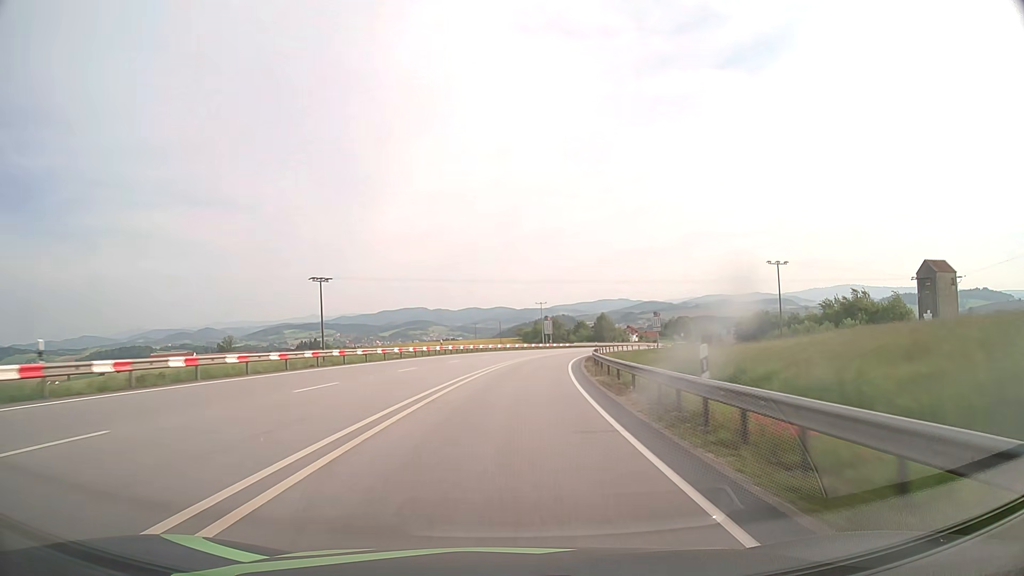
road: primary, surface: asphalt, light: Day
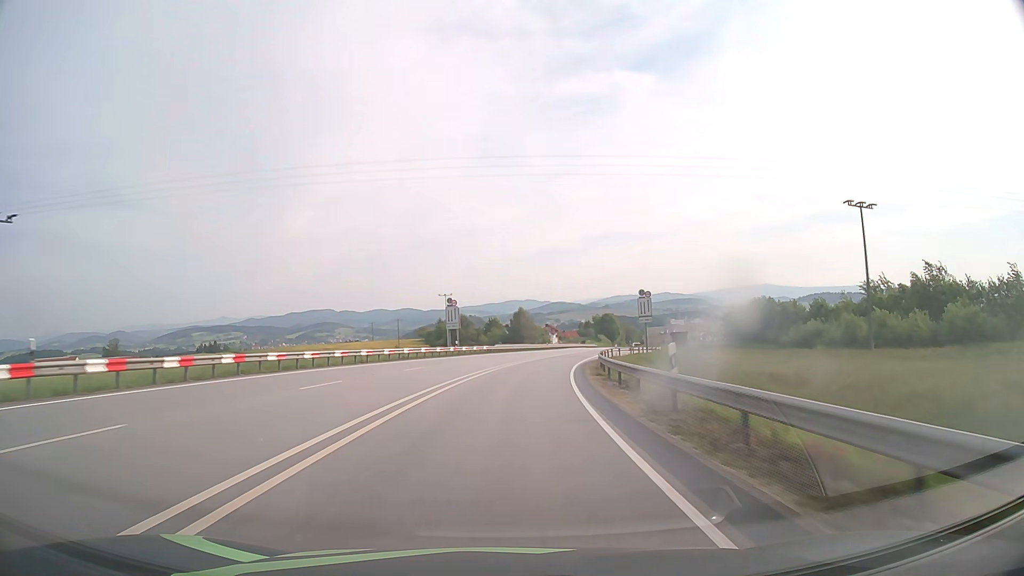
(+3.2, +46.7) m; +8°
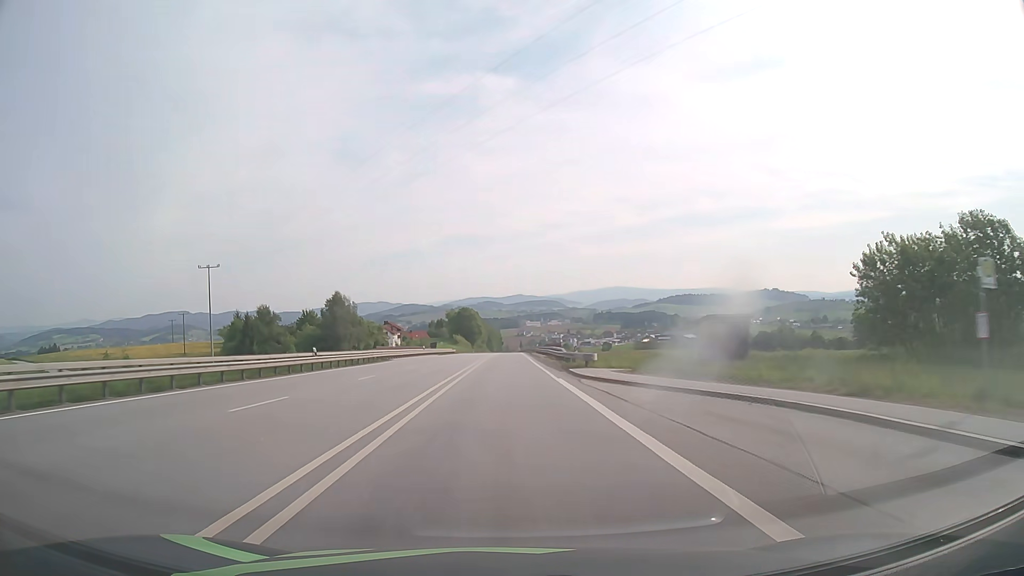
(+9.3, +75.5) m; +13°
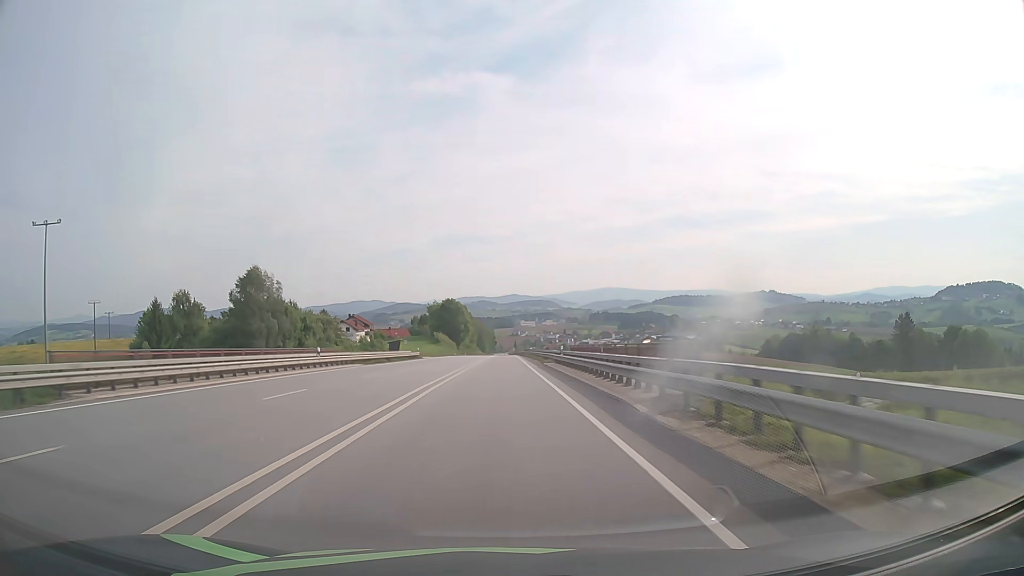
(+0.4, +45.0) m; +1°
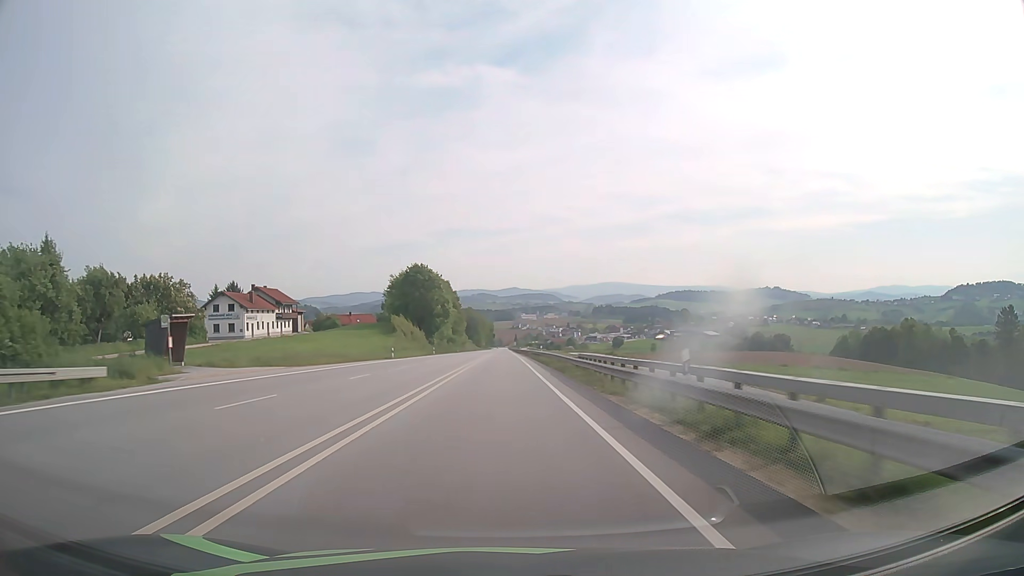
(0.0, +75.2) m; 0°
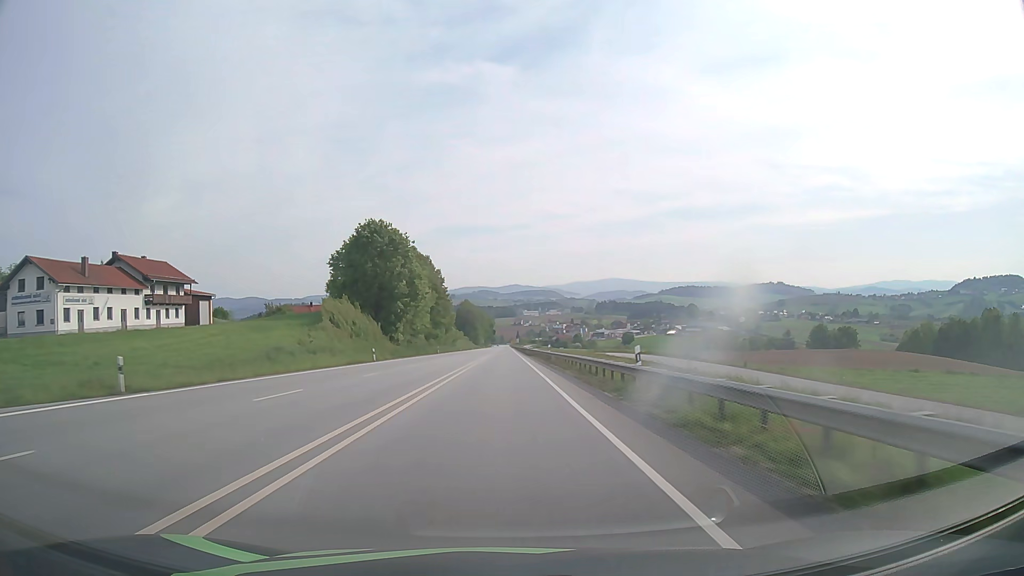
(0.0, +46.2) m; 0°
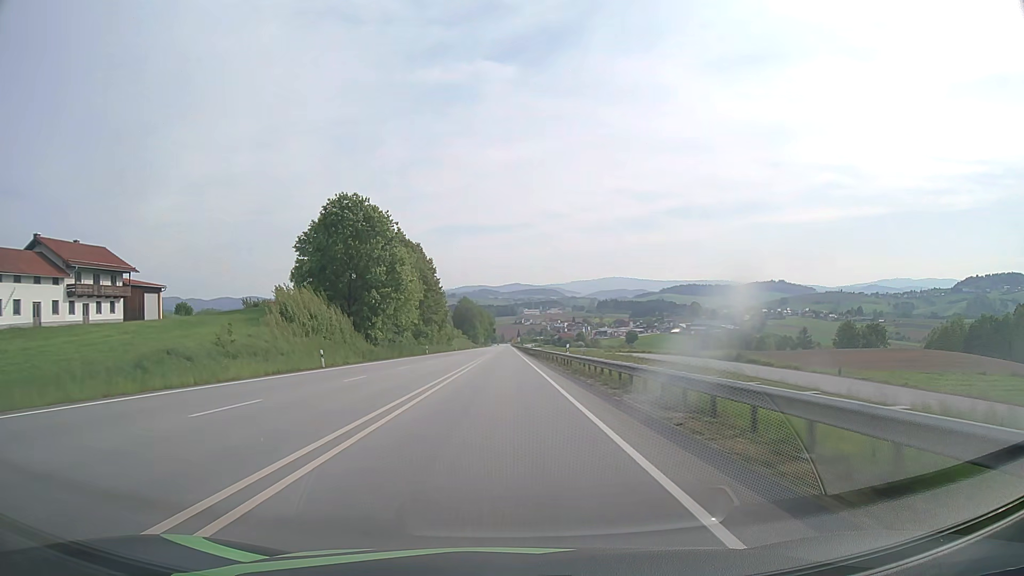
(0.0, +15.6) m; 0°
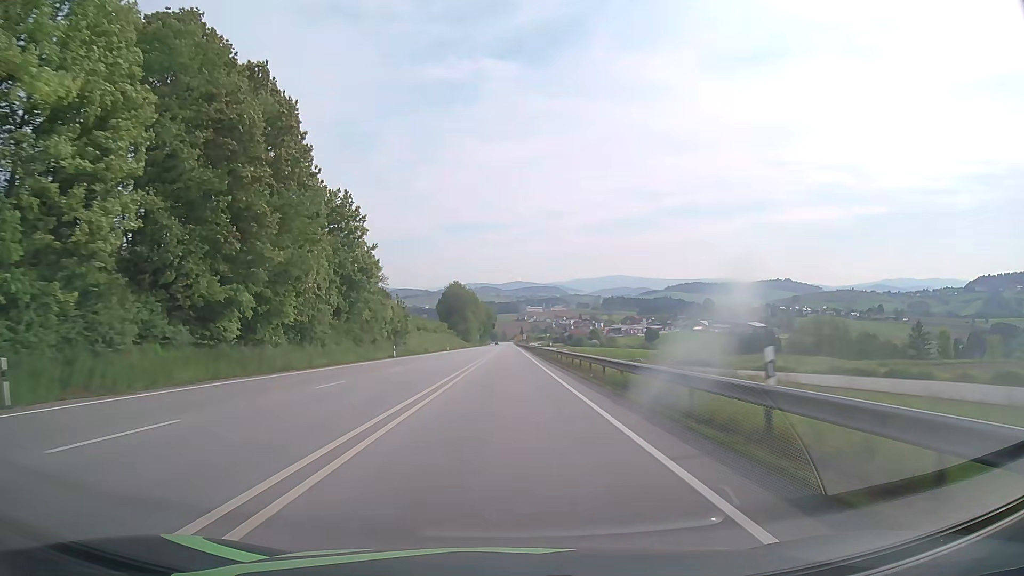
(-0.1, +76.9) m; 0°
